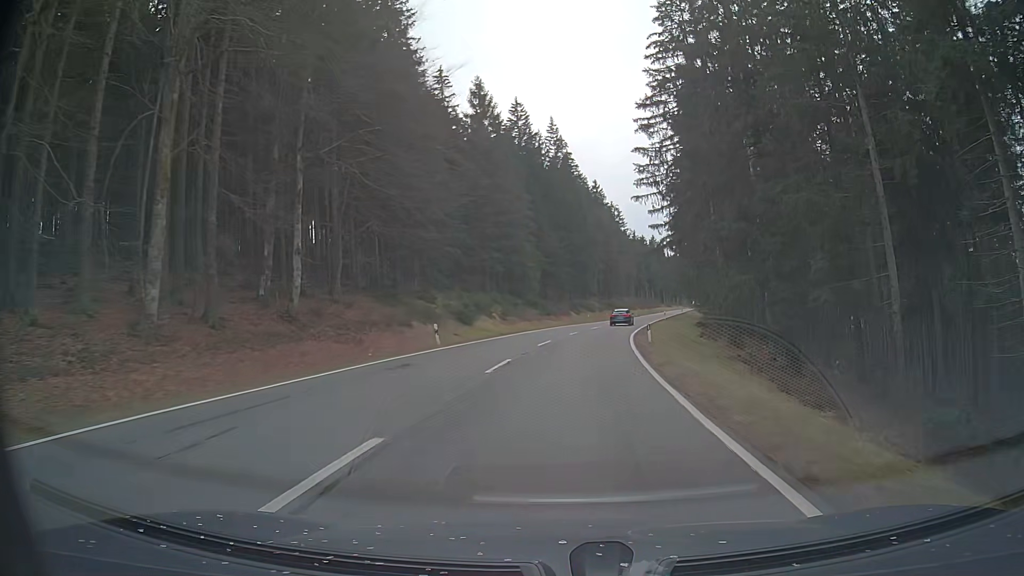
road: primary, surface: asphalt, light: Day
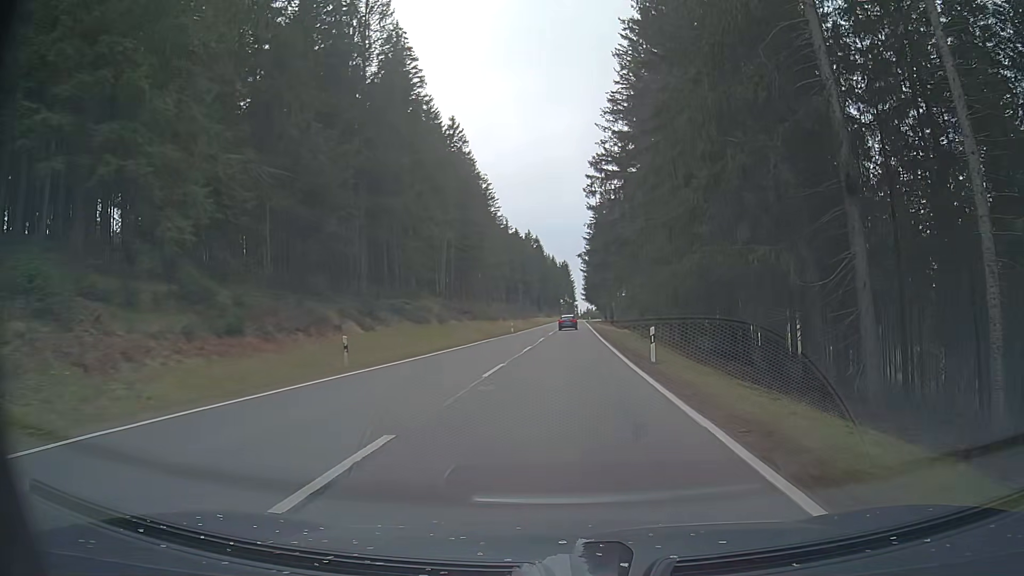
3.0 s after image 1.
(+6.3, +58.8) m; +12°
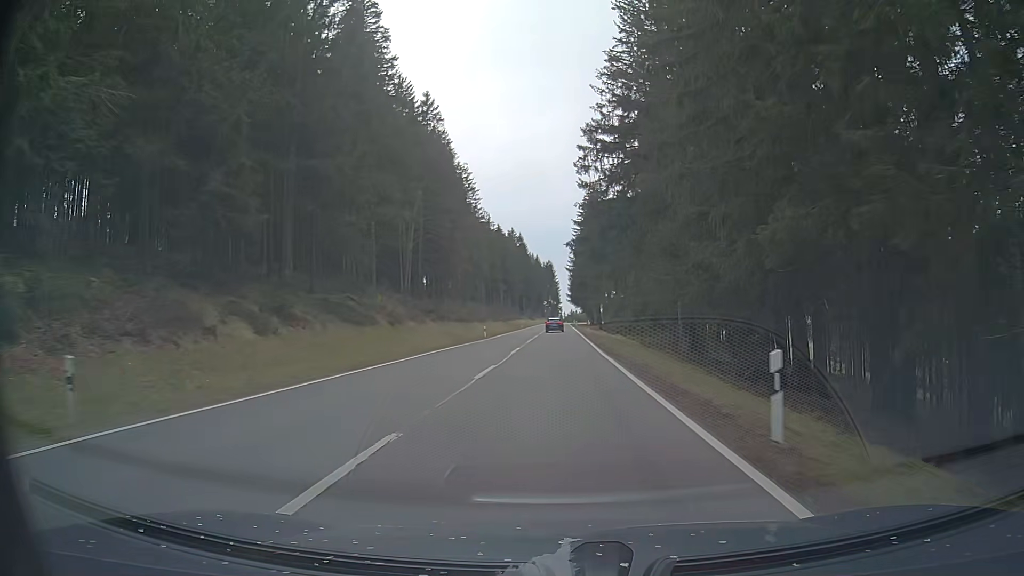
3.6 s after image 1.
(0.0, +12.0) m; +1°
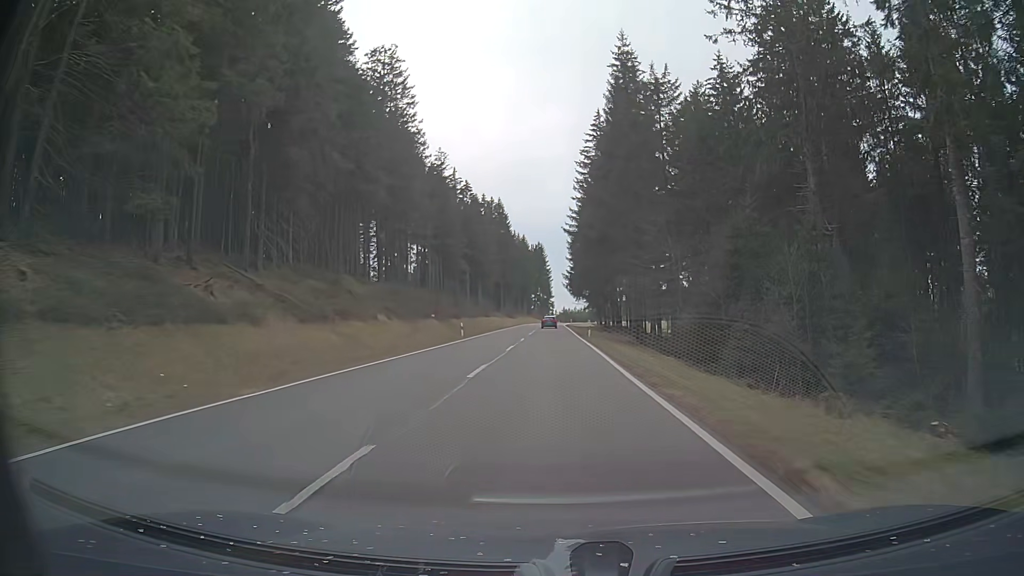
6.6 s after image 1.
(+1.1, +61.3) m; +1°
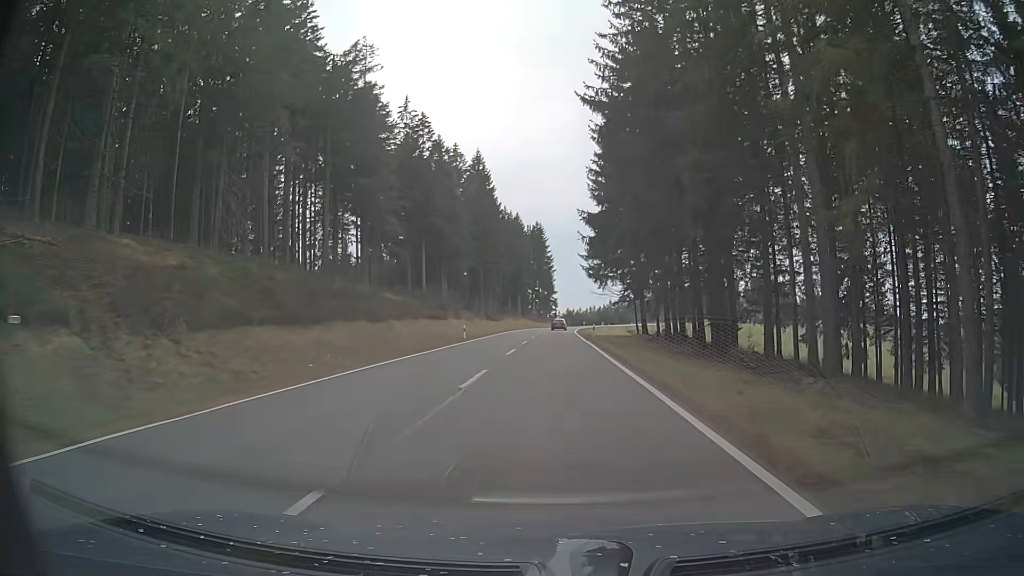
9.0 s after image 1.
(0.0, +50.1) m; 0°
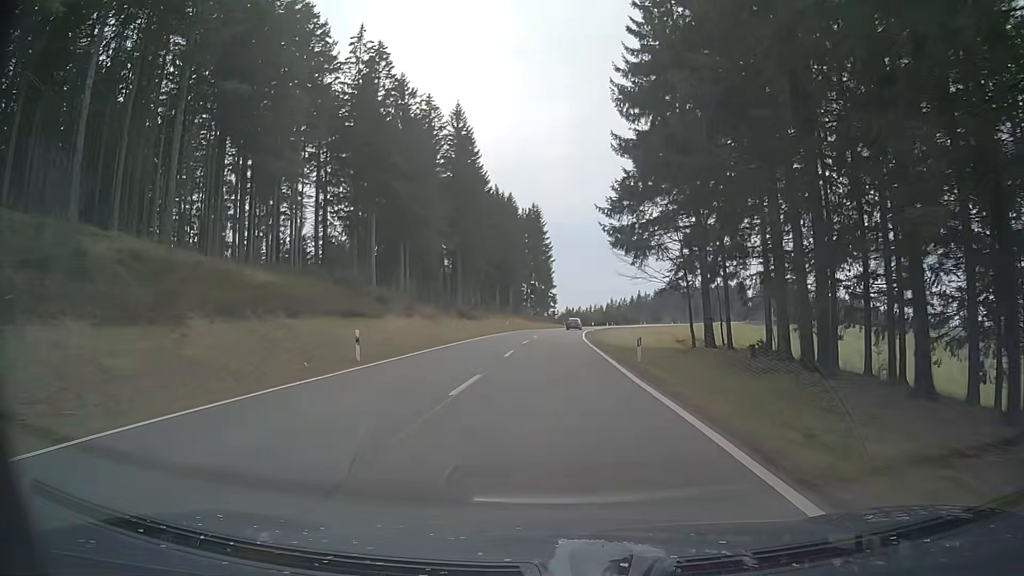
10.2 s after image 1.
(+0.1, +25.2) m; 0°
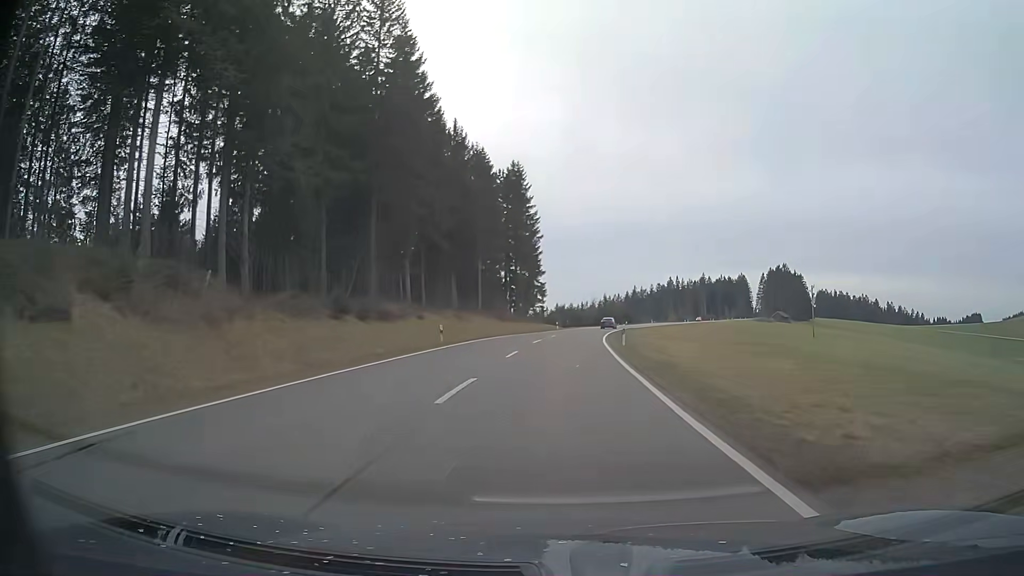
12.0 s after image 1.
(+0.3, +37.7) m; +1°
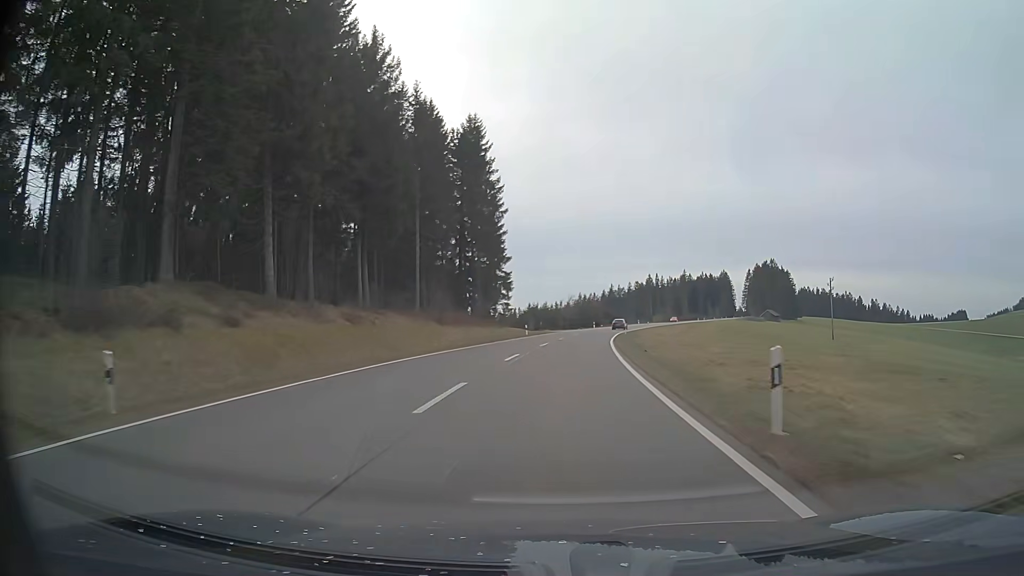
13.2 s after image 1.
(+0.3, +25.0) m; +2°
(0, +10) (0, +20) (+1, +30) (+2, +40) (+3, +50) (+4, +60) (+5, +70) (+7, +80) (+8, +89) (+10, +99) m
